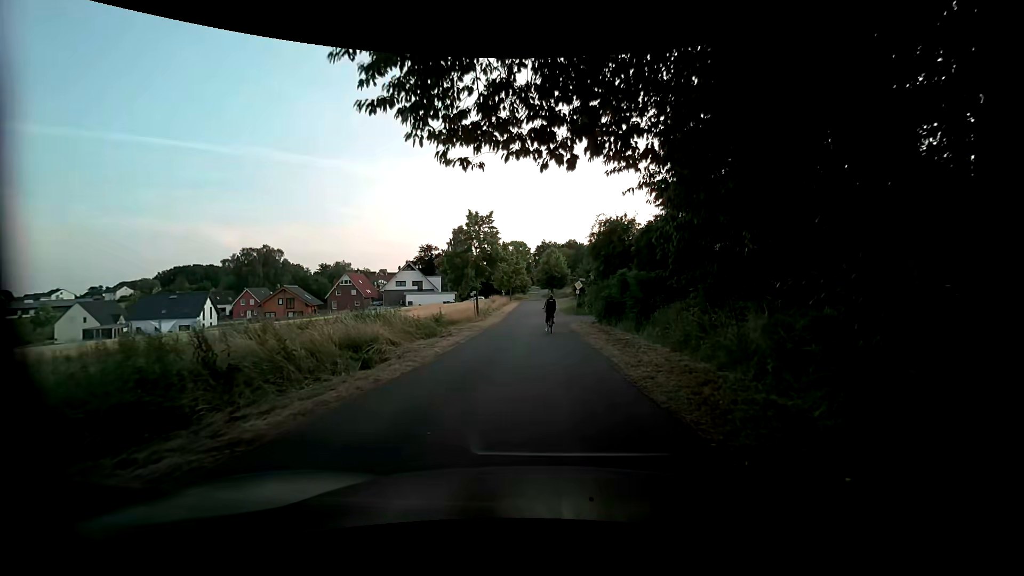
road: residential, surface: asphalt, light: Day
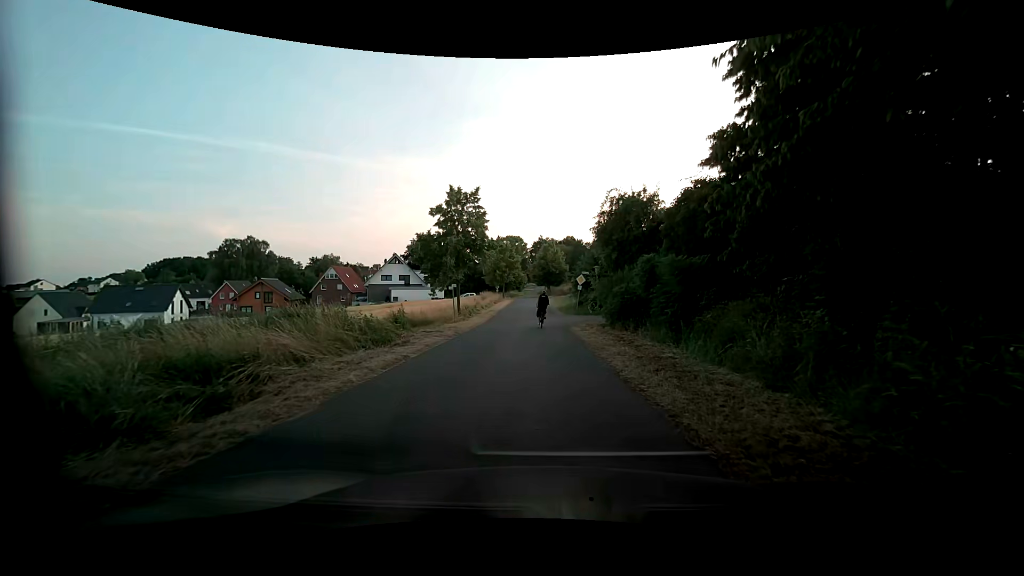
(0.0, +6.8) m; -2°
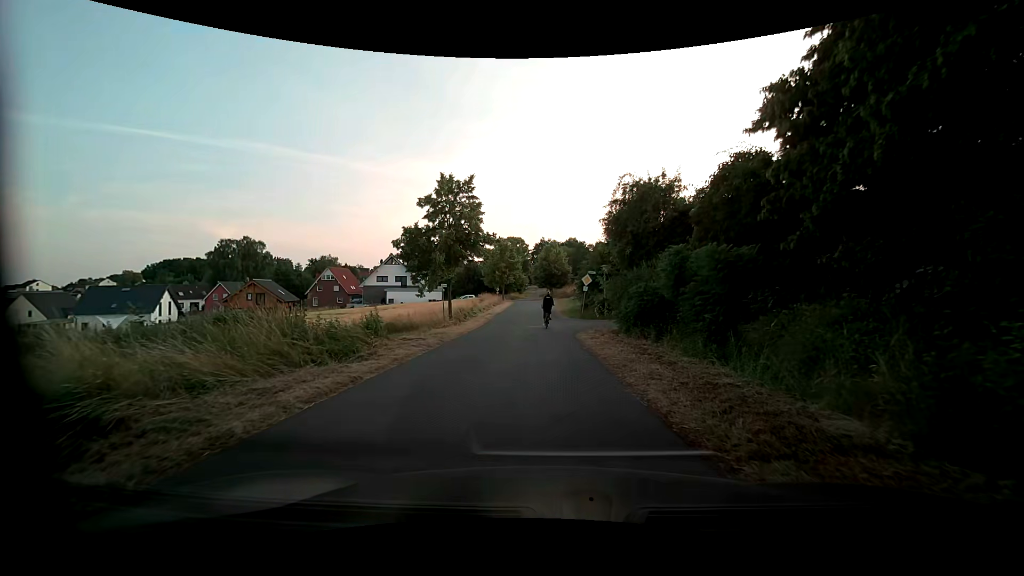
(0.0, +3.5) m; 0°
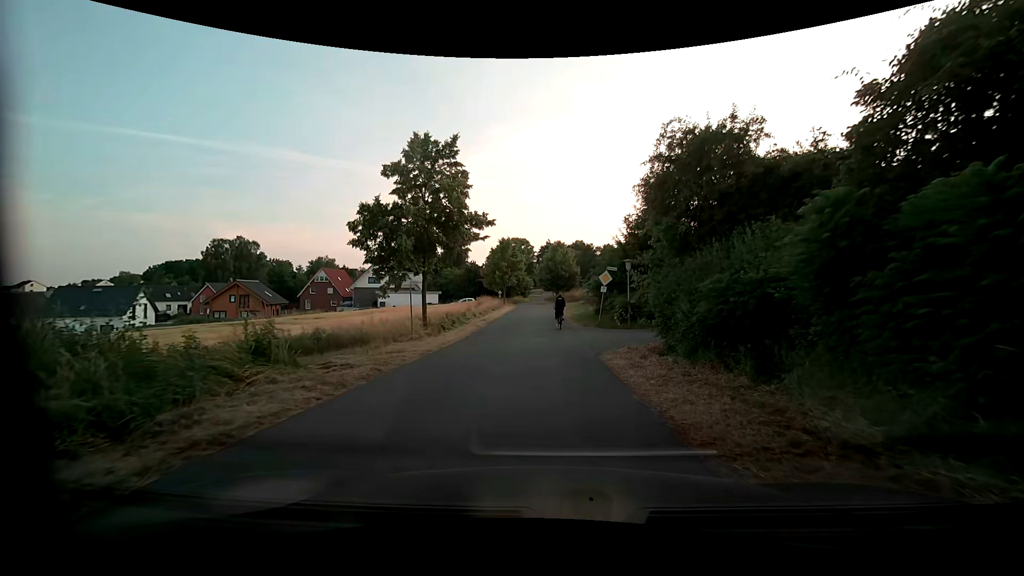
(+0.4, +7.2) m; +3°
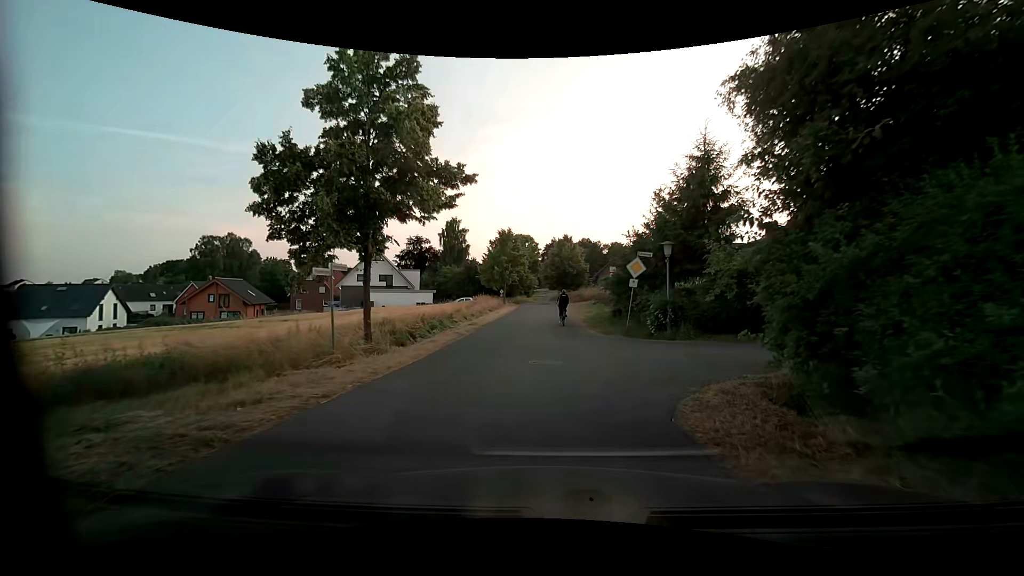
(0.0, +7.3) m; -1°
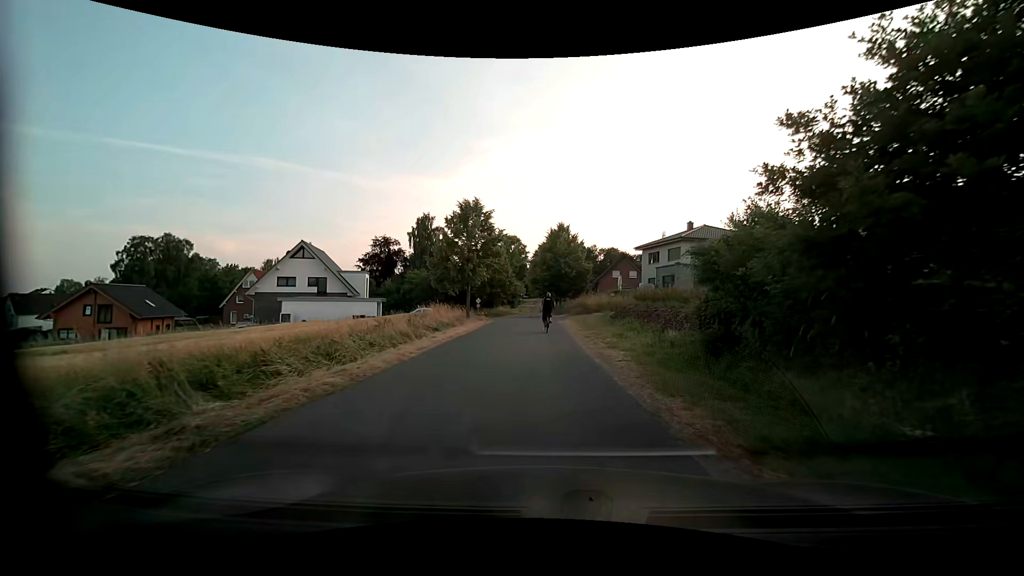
(+0.3, +19.8) m; +1°
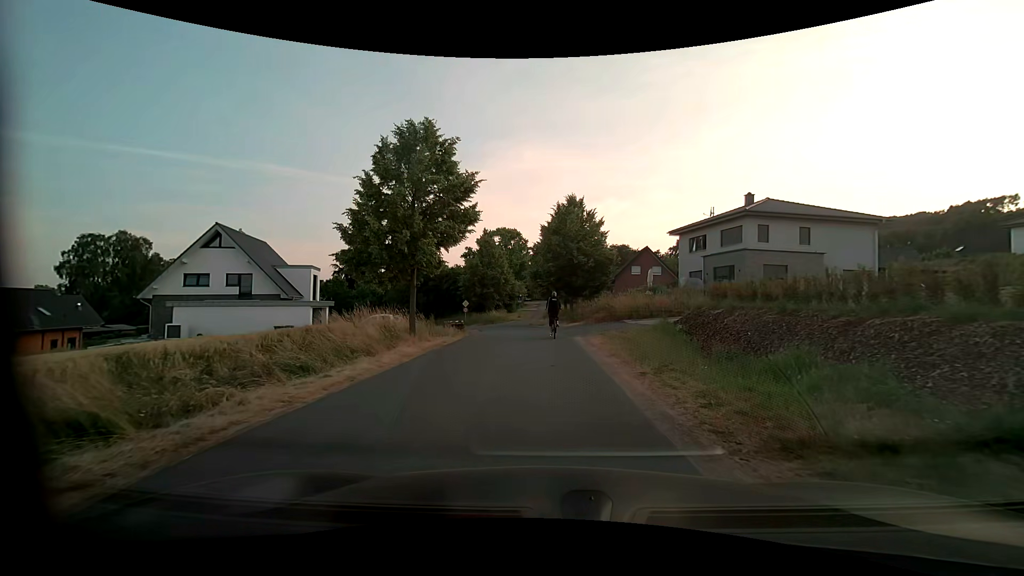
(+0.1, +15.1) m; 0°
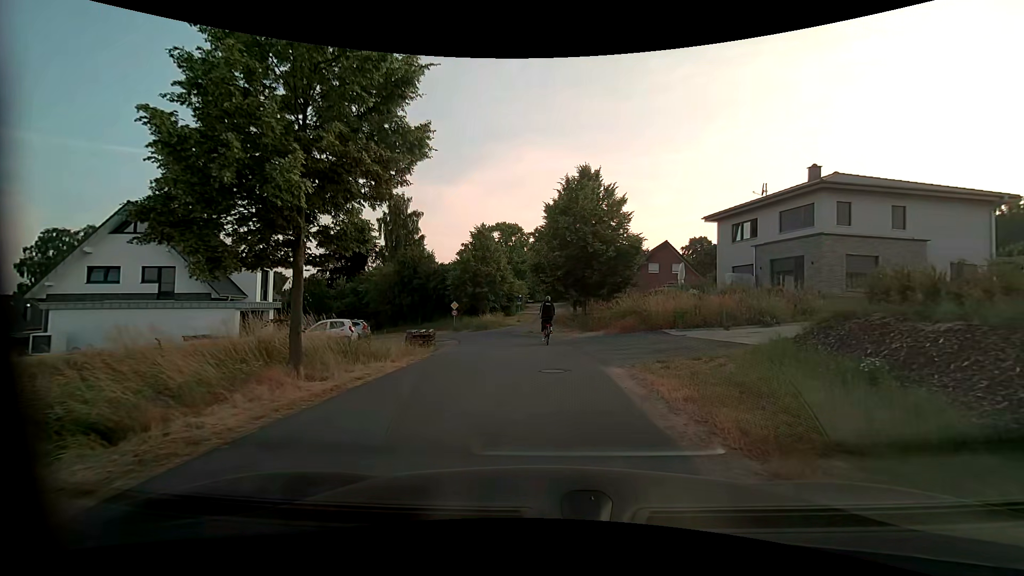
(-0.1, +9.1) m; -1°
(0, +10) (0, +20) (-2, +30) (-5, +39) (-12, +47) (-19, +53) (-28, +58) (-38, +60) (-48, +59) (-58, +58) m
